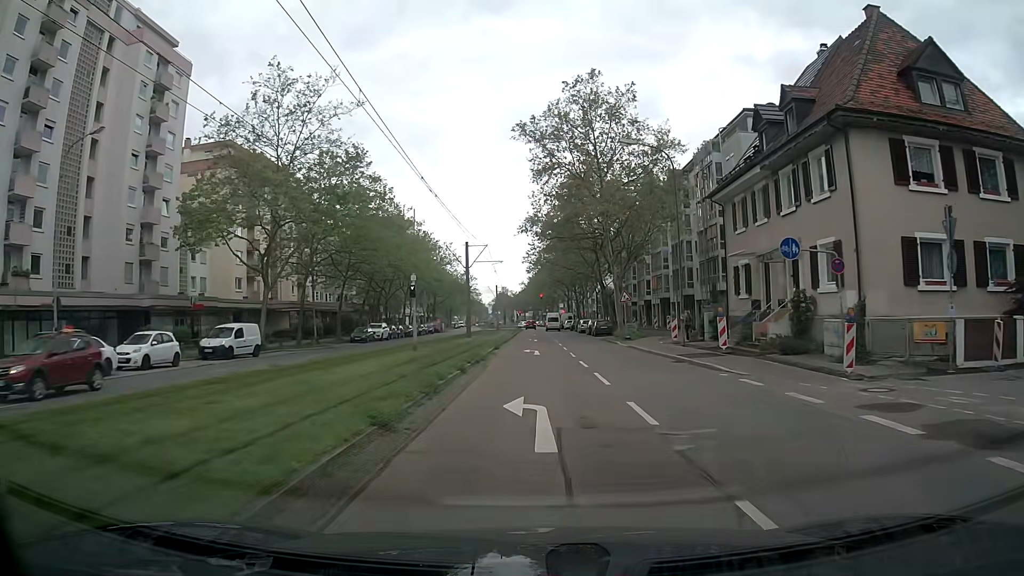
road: tertiary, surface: asphalt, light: Day
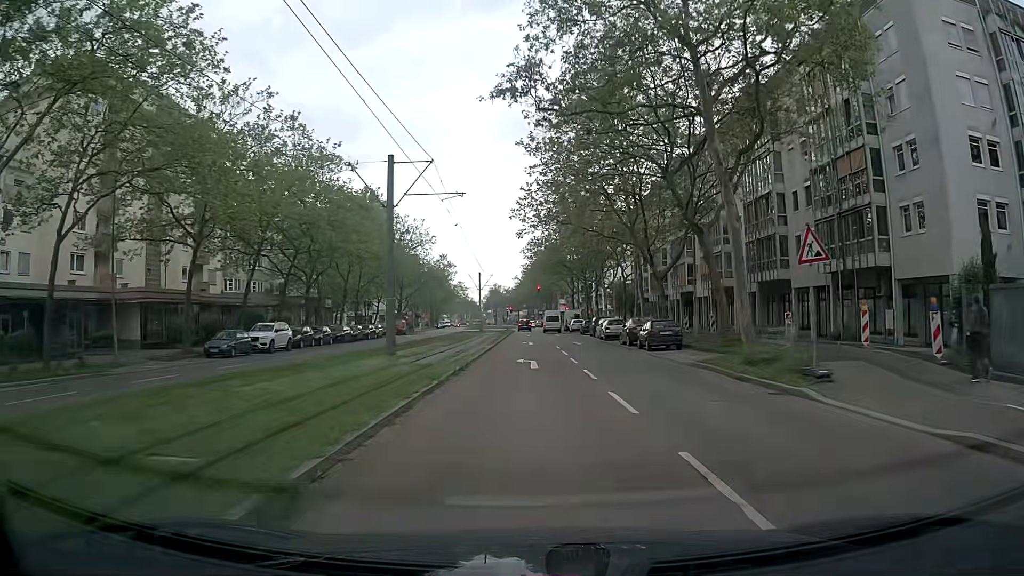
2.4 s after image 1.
(0.0, +27.6) m; 0°
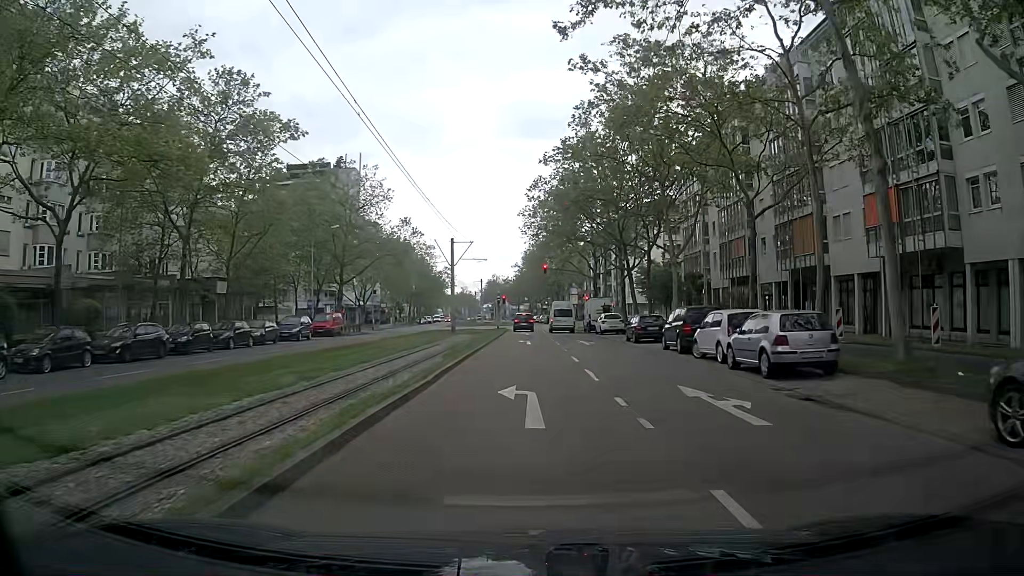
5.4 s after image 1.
(-0.1, +31.1) m; 0°
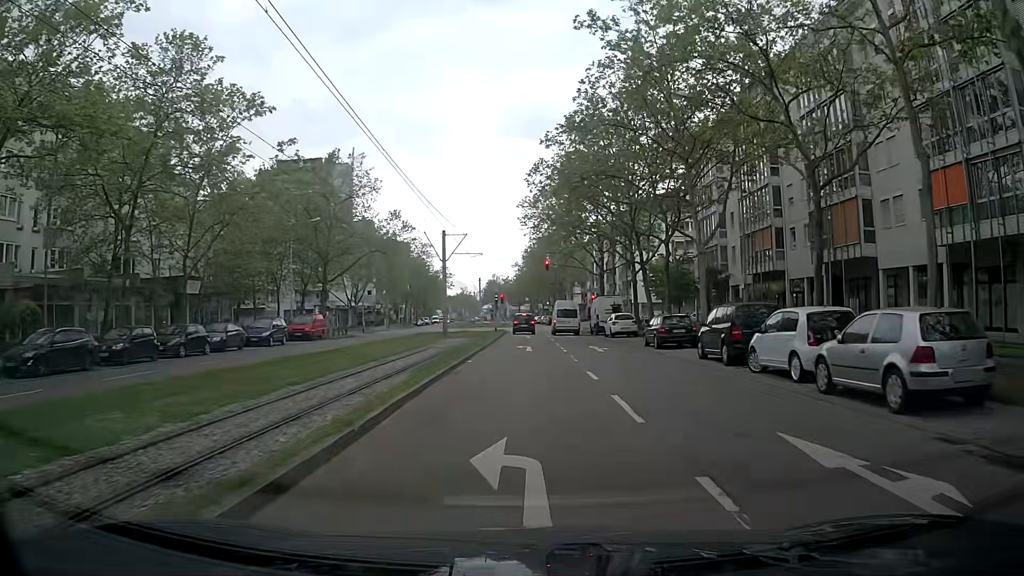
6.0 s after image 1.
(0.0, +5.5) m; -1°
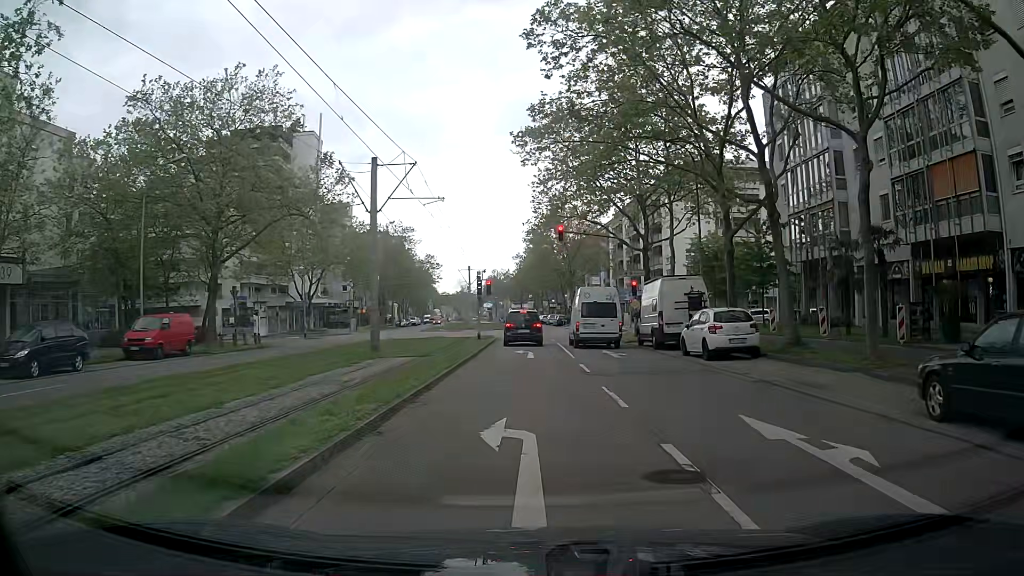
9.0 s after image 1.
(+0.1, +21.9) m; 0°
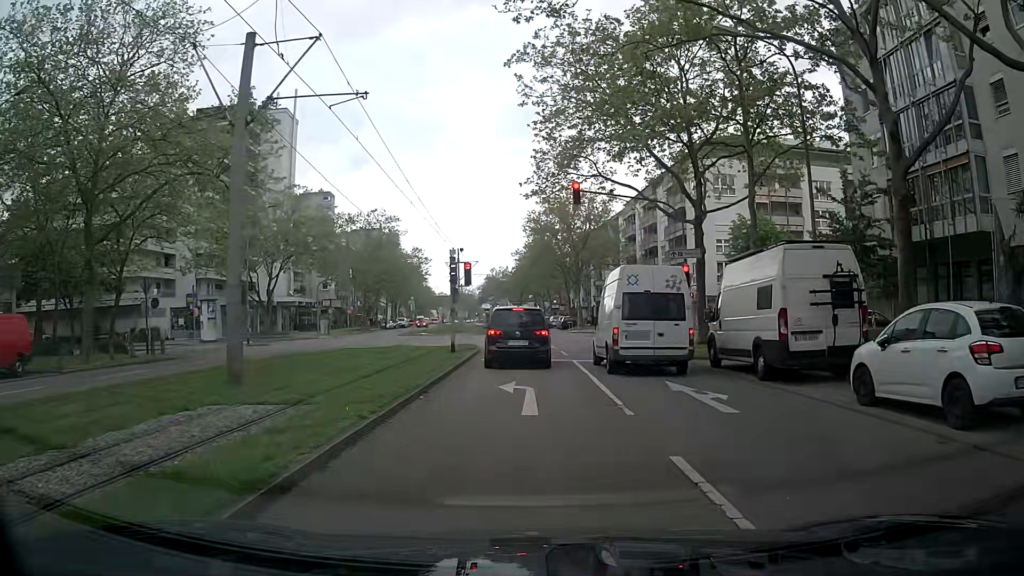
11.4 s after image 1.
(+0.2, +12.3) m; +2°
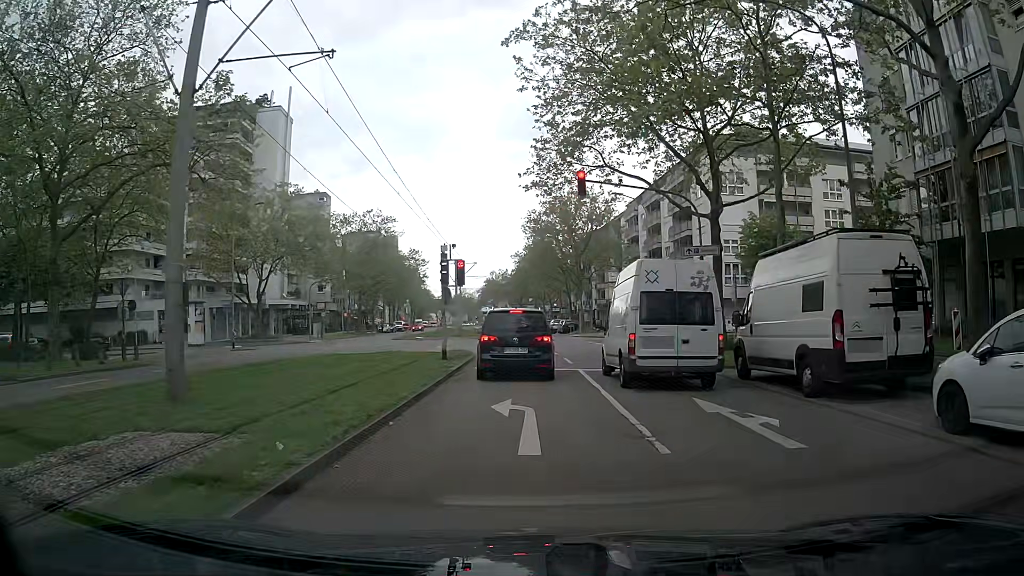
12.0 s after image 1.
(-0.1, +2.4) m; -2°
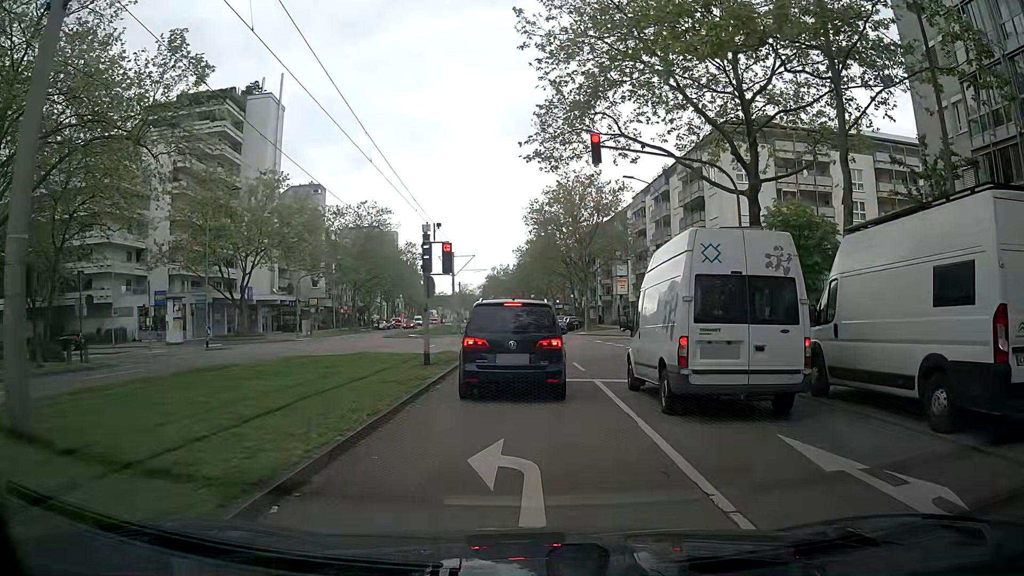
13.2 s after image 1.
(+0.1, +4.1) m; 0°
